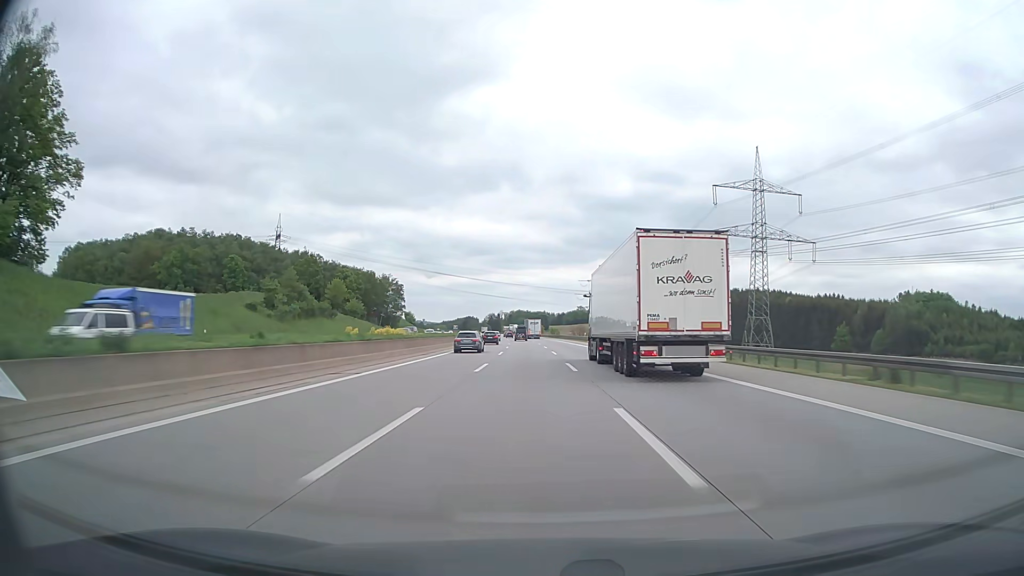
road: motorway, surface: asphalt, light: Day
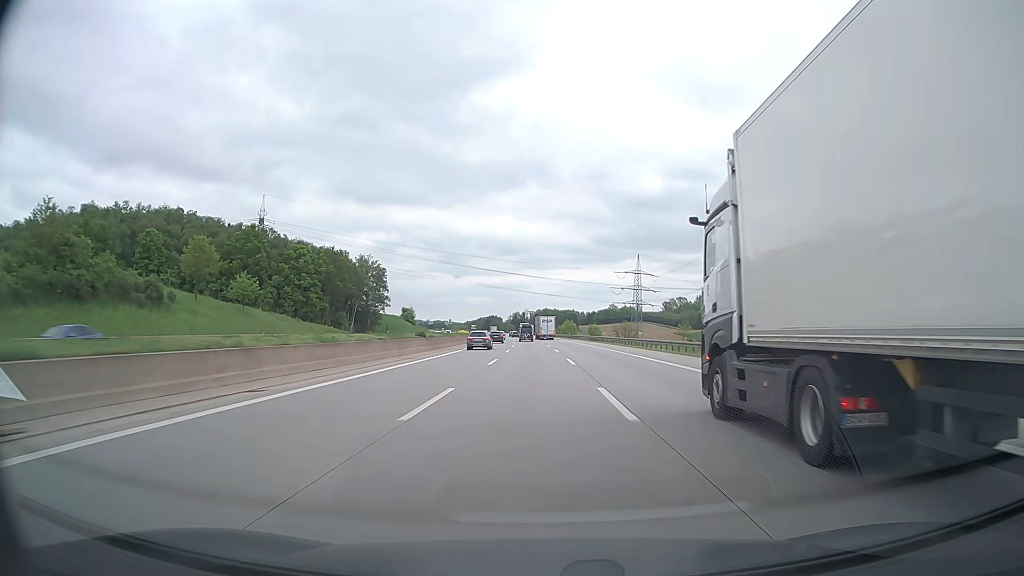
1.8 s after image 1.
(-1.4, +67.4) m; -2°
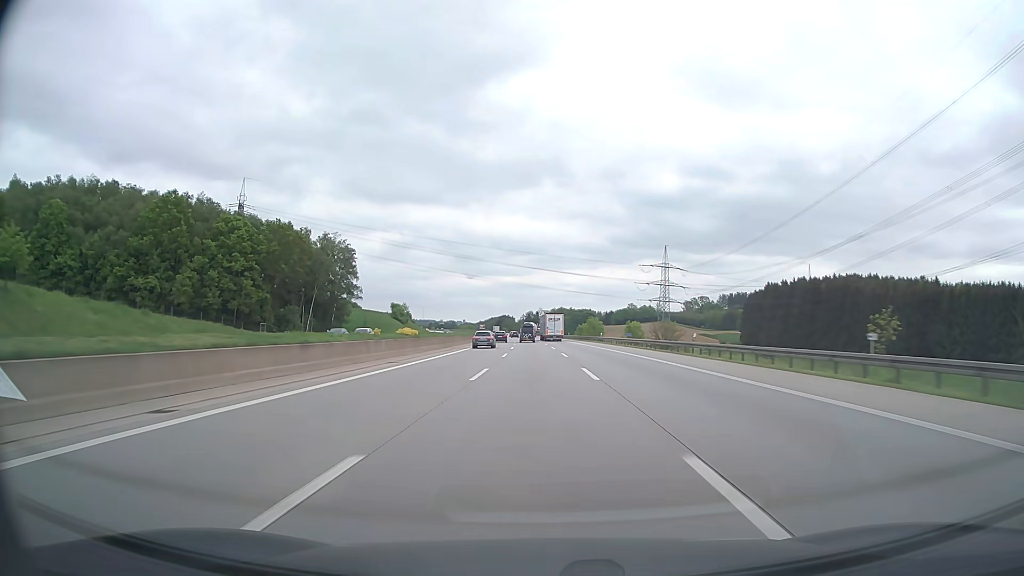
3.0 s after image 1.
(-0.4, +45.0) m; -1°
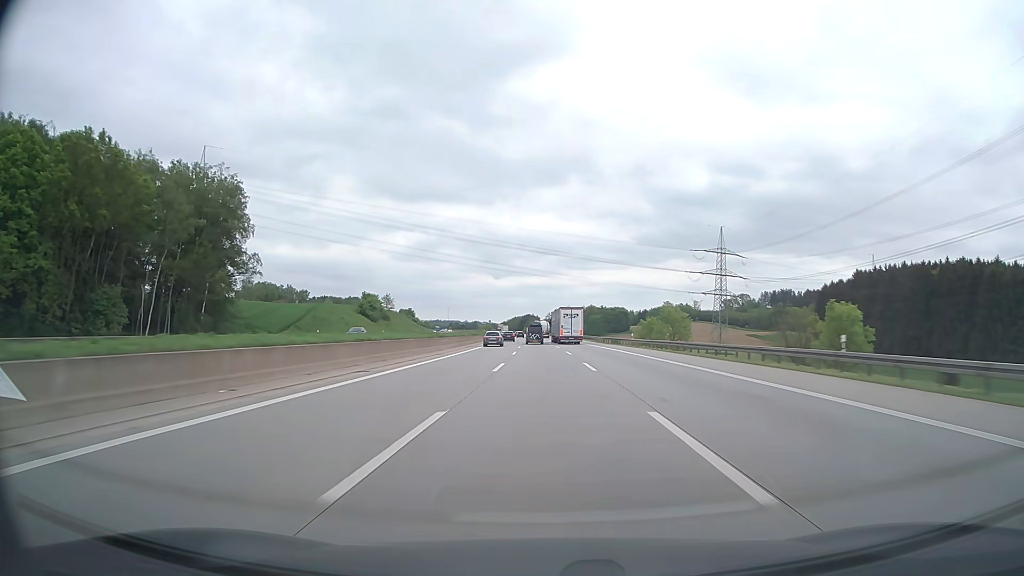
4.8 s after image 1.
(-1.1, +67.5) m; -2°
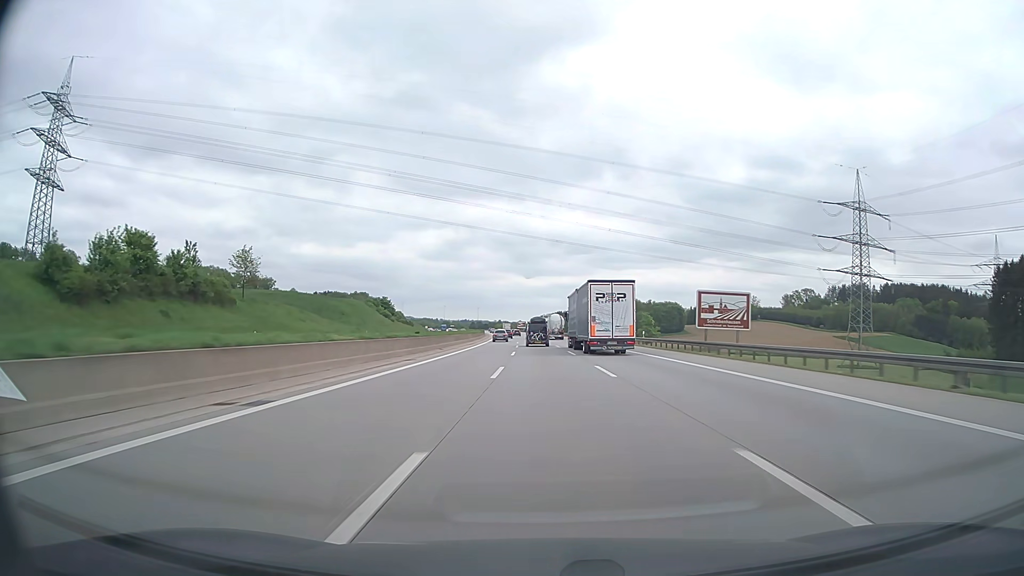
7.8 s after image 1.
(-2.8, +111.7) m; -3°
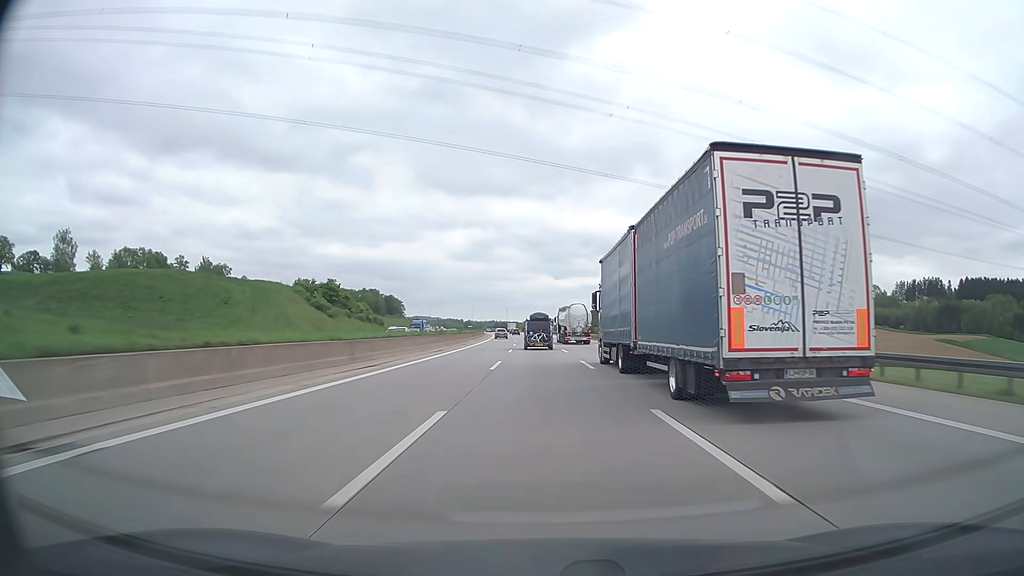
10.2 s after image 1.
(-1.7, +85.9) m; -2°
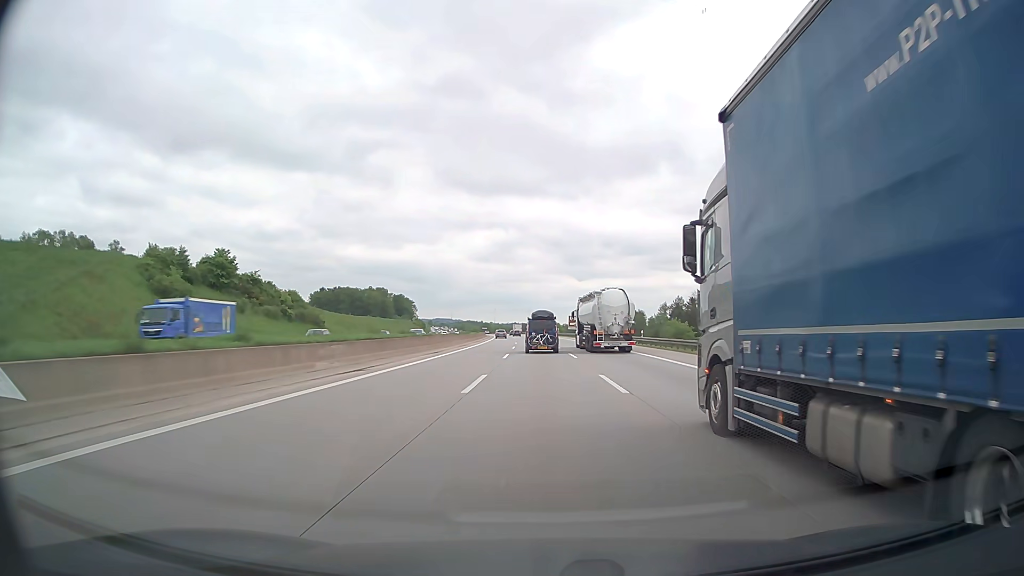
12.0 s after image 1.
(-0.9, +62.1) m; -2°
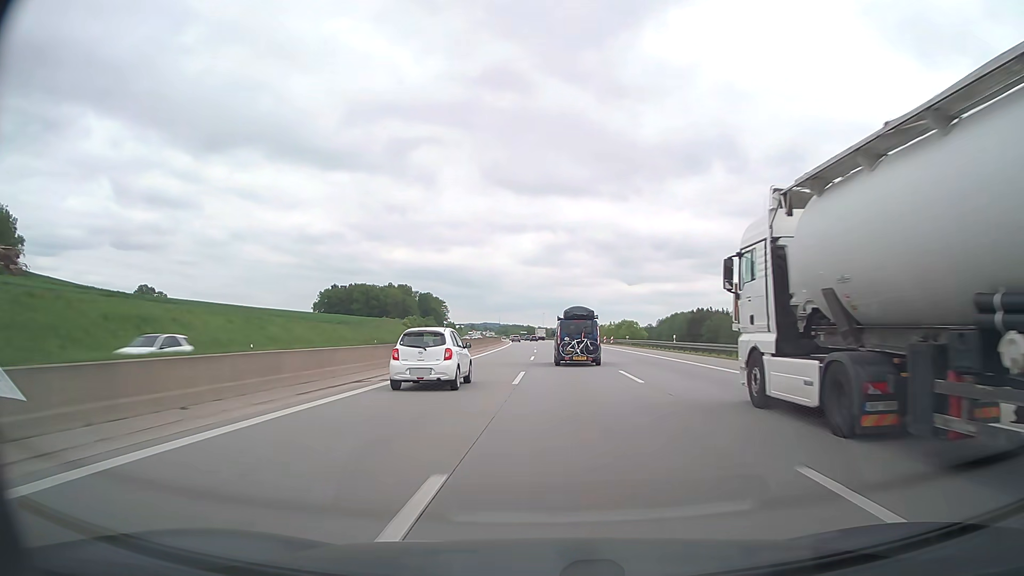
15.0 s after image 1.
(-3.4, +104.7) m; -4°
(0, +10) (0, +20) (0, +30) (-1, +40) (-1, +50) (-1, +60) (-2, +70) (-2, +80) (-3, +90) (-3, +100) m
